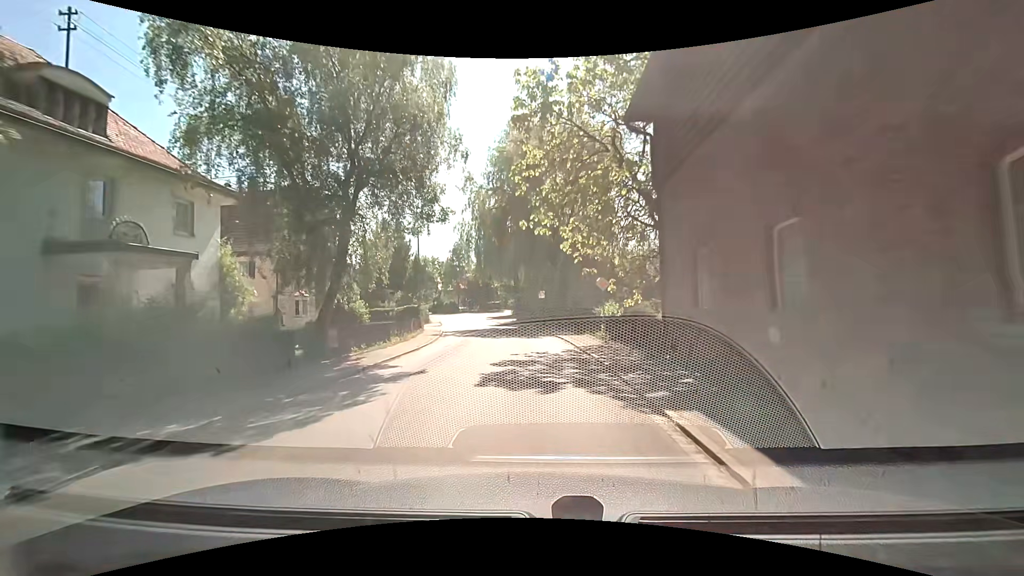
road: tertiary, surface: asphalt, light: Day
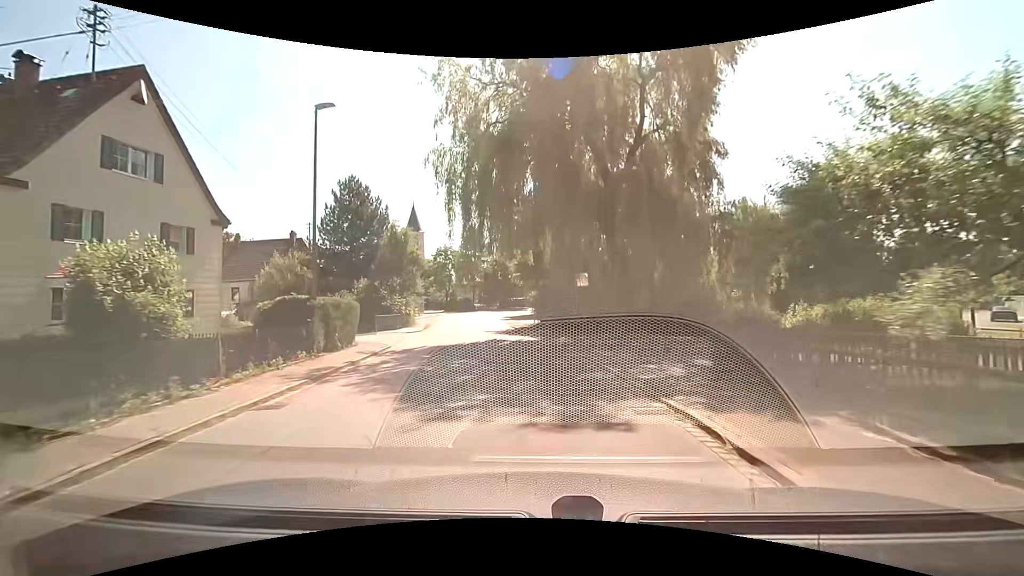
(-0.3, +19.1) m; -3°
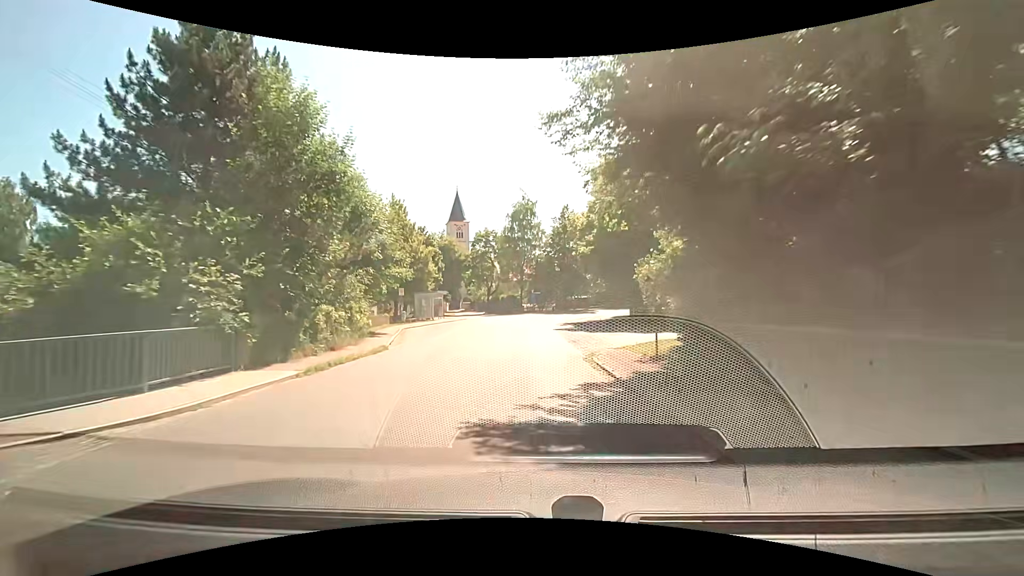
(-1.8, +25.8) m; -7°
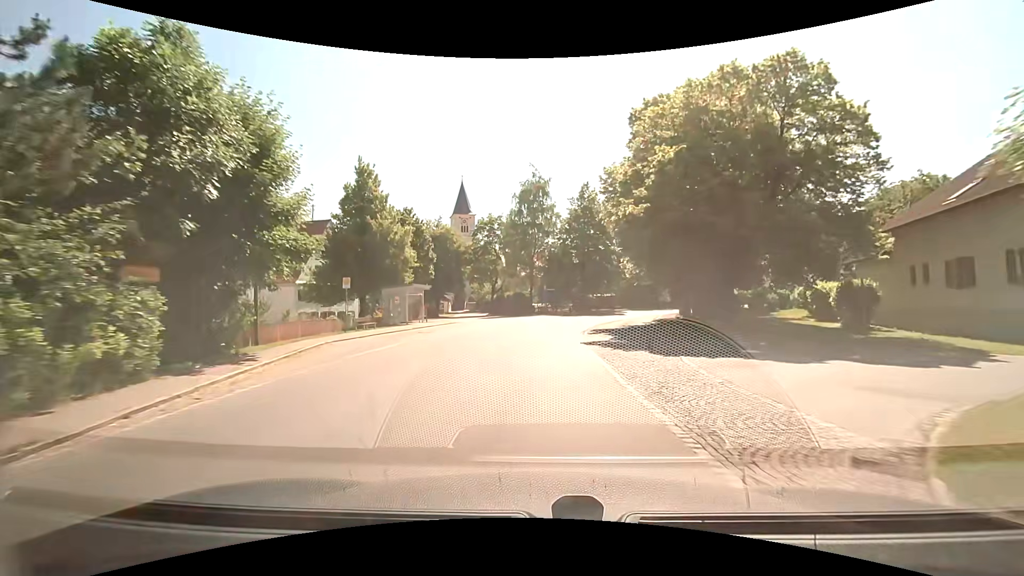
(0.0, +13.4) m; 0°
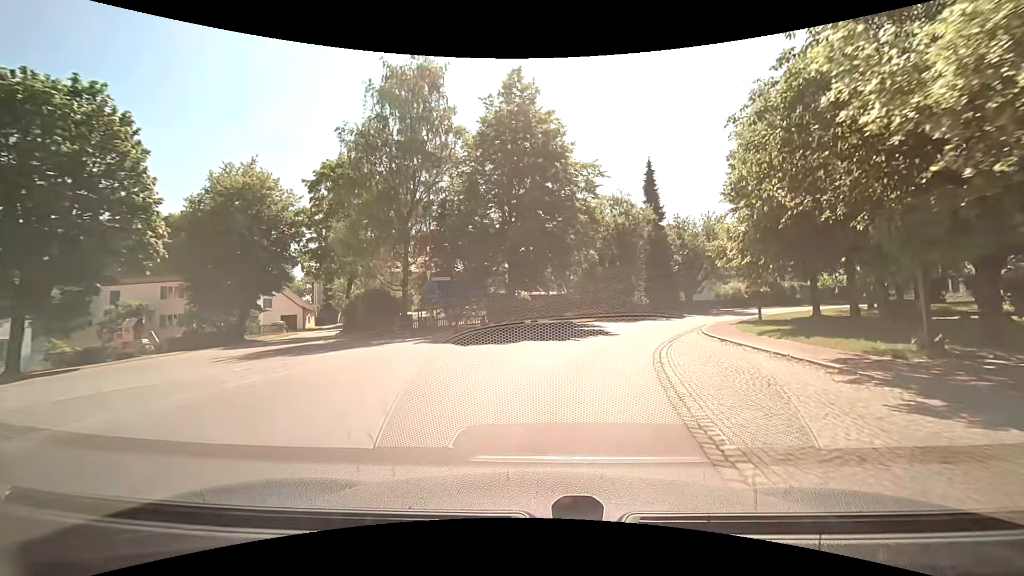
(+1.0, +31.2) m; +9°
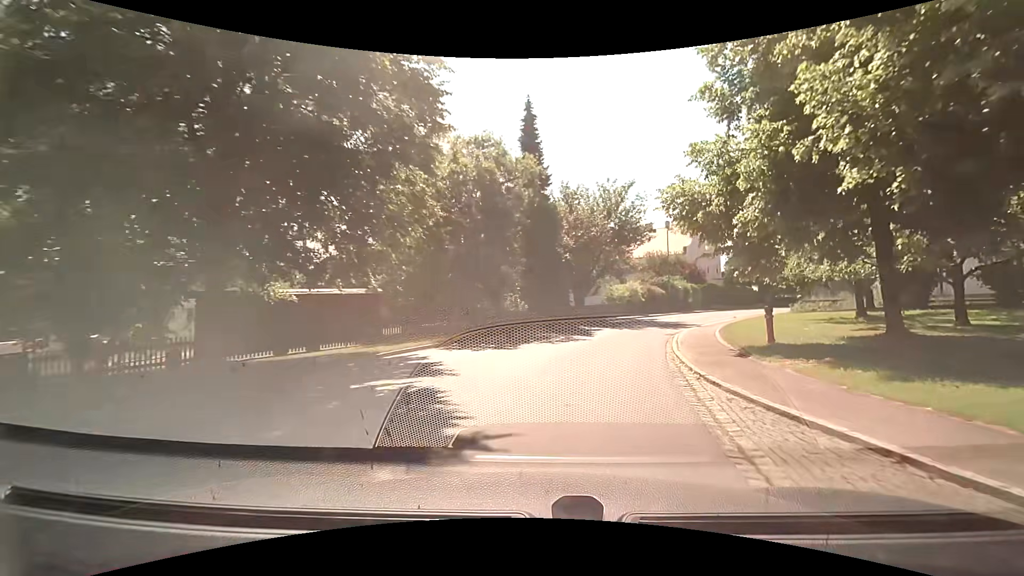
(+2.1, +16.6) m; +15°
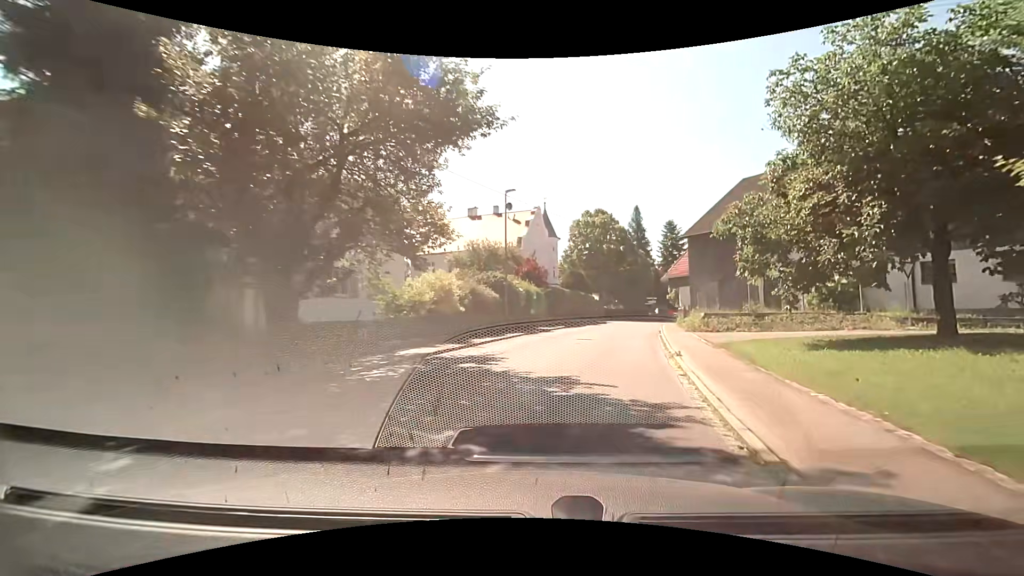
(+3.7, +21.4) m; +20°
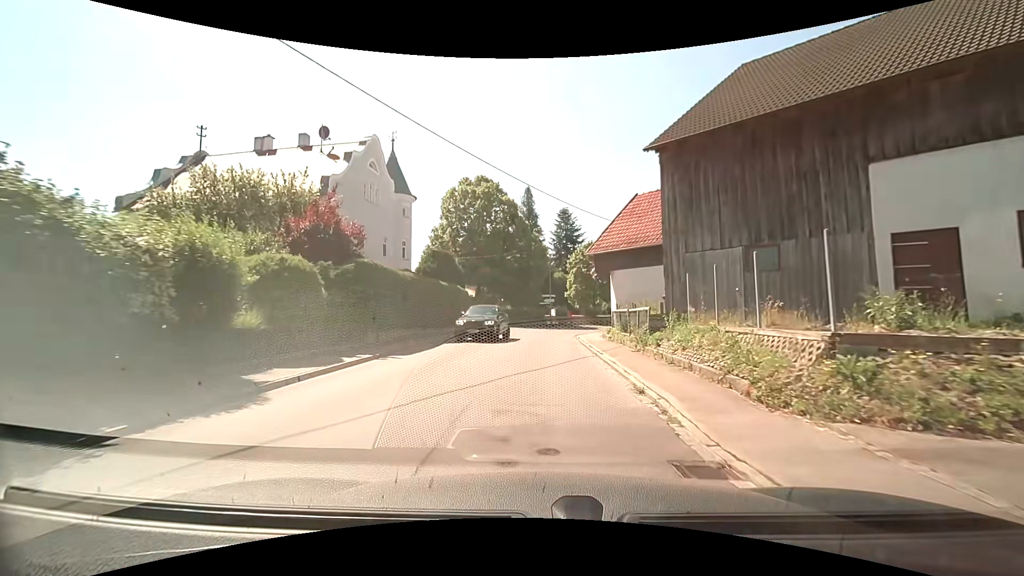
(+3.1, +21.4) m; +13°
(0, +10) (0, +20) (+1, +30) (+2, +40) (+6, +49) (+11, +58) (+16, +66) (+22, +74) (+28, +83) (+33, +91) m
